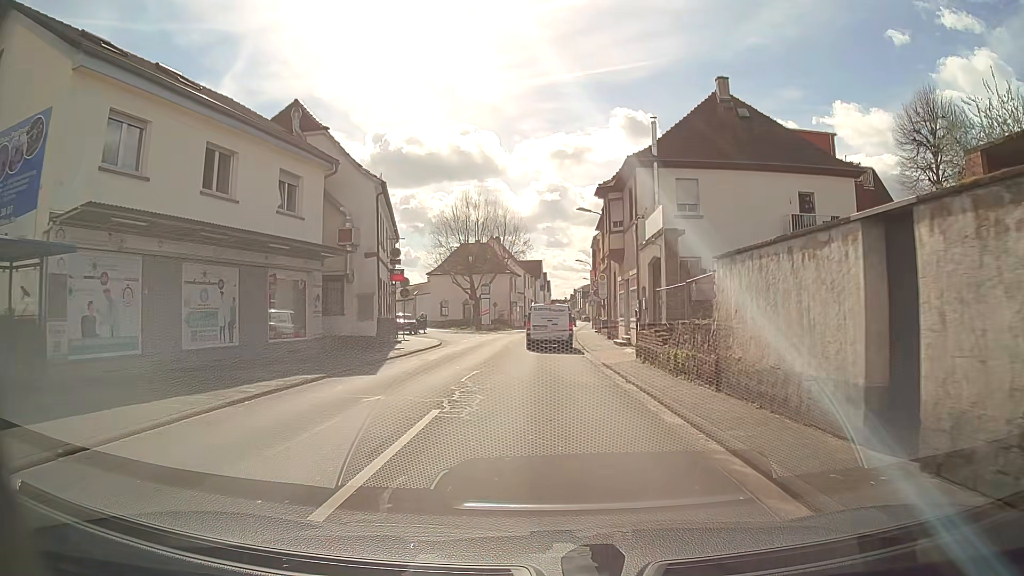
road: tertiary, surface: asphalt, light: Day
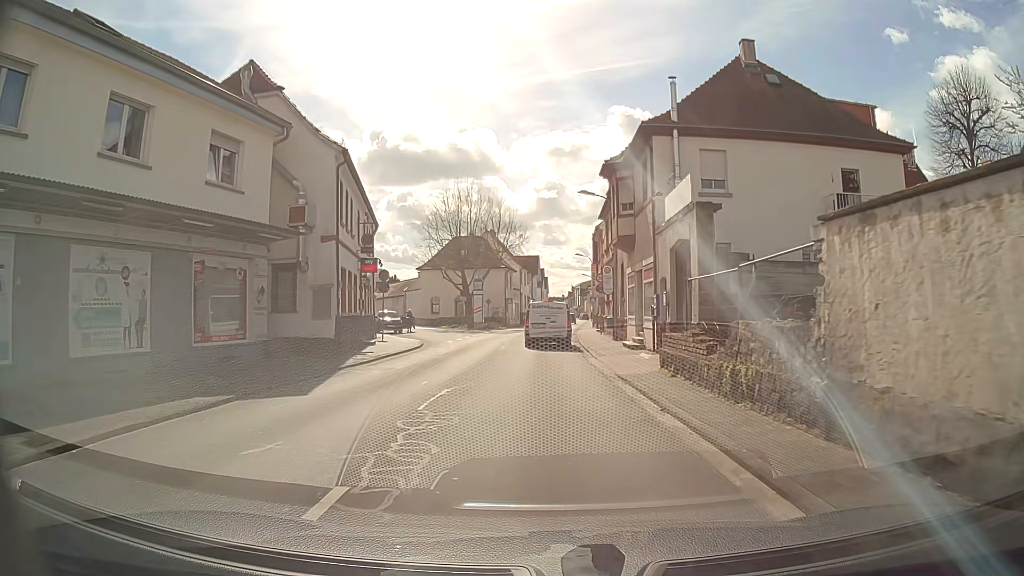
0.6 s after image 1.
(0.0, +4.5) m; 0°
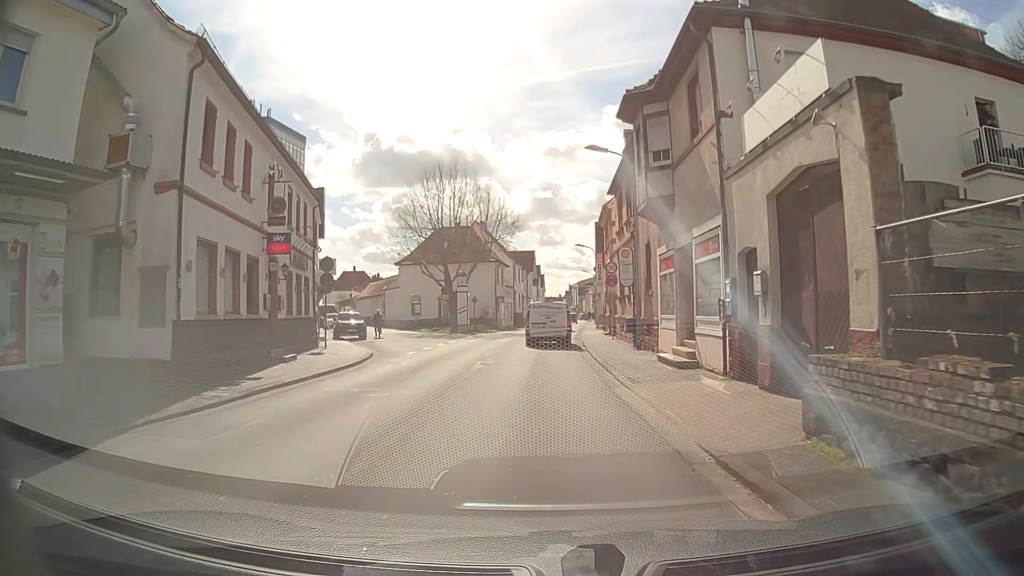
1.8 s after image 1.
(0.0, +8.8) m; 0°
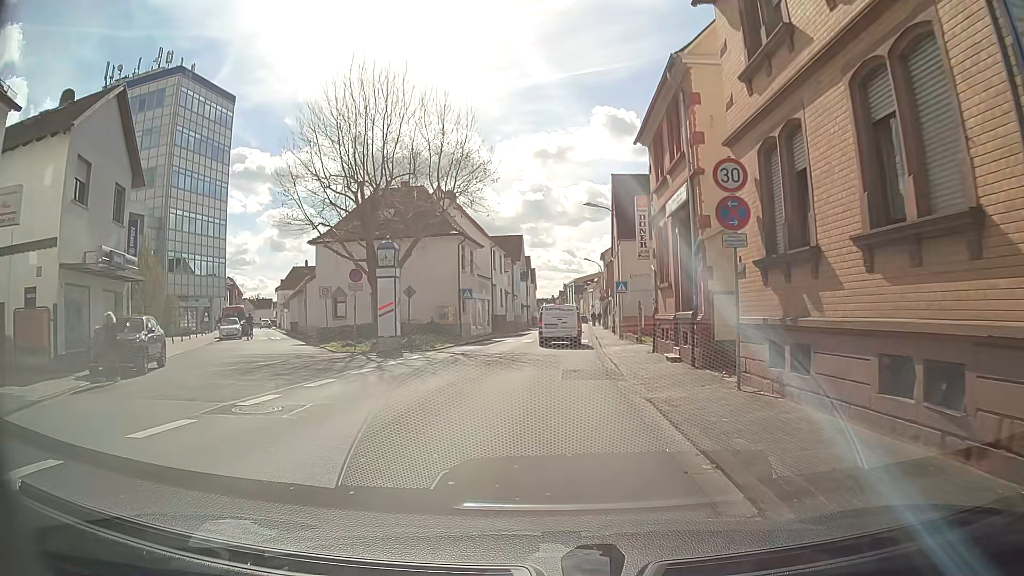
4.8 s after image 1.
(+0.1, +22.1) m; 0°
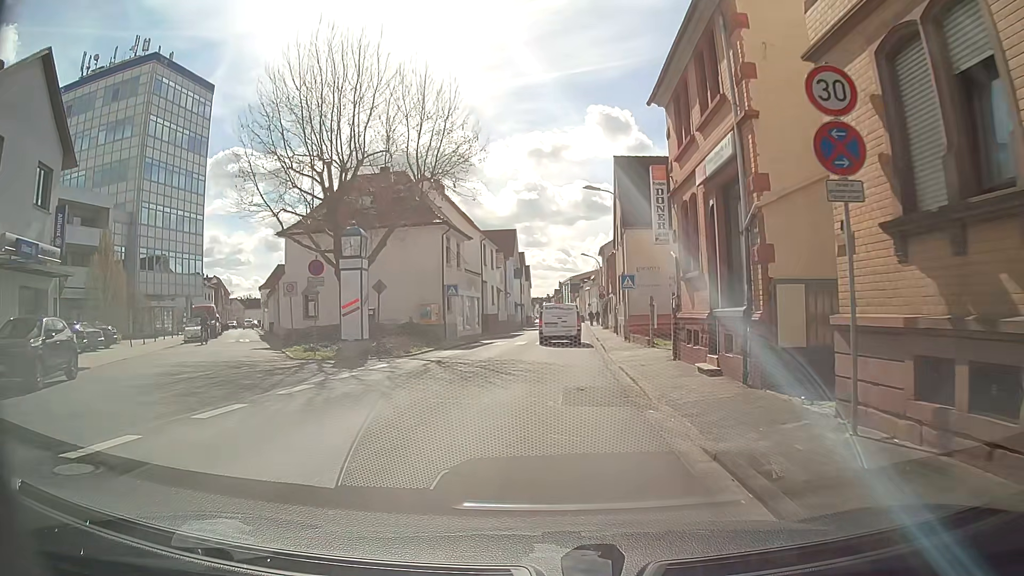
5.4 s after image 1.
(0.0, +4.4) m; 0°
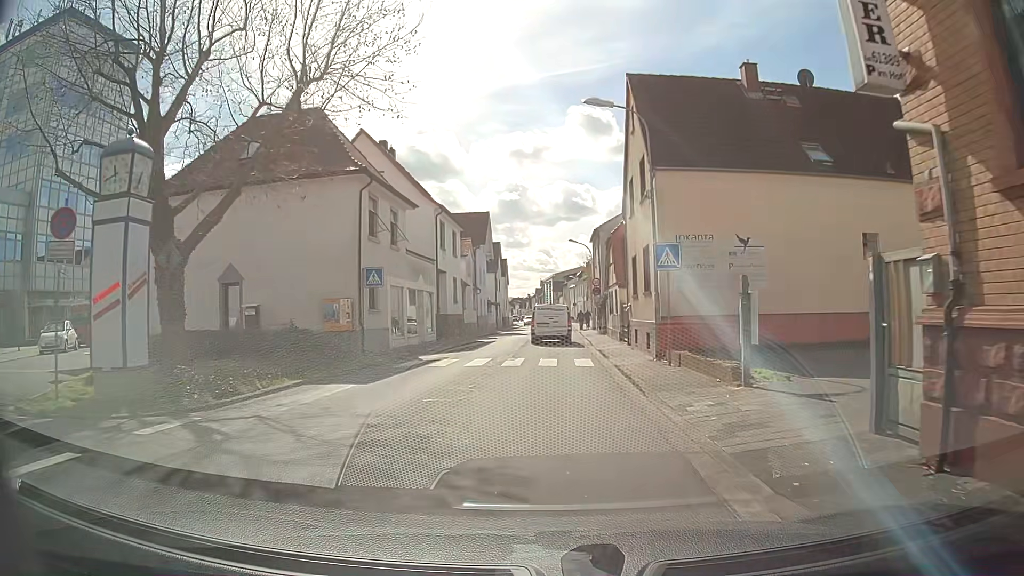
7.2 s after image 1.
(+0.3, +13.1) m; +2°
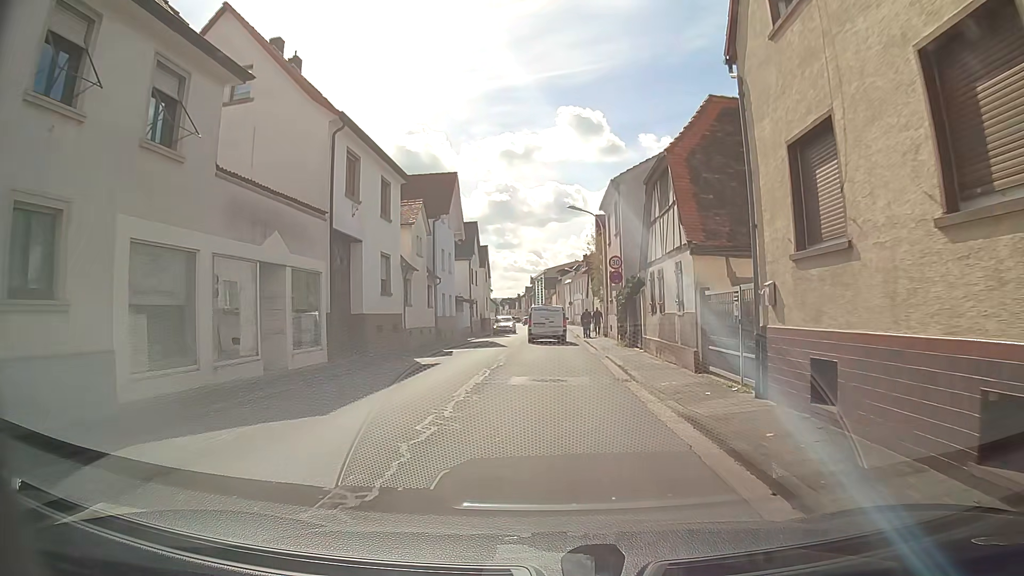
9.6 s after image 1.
(+0.3, +17.2) m; +2°
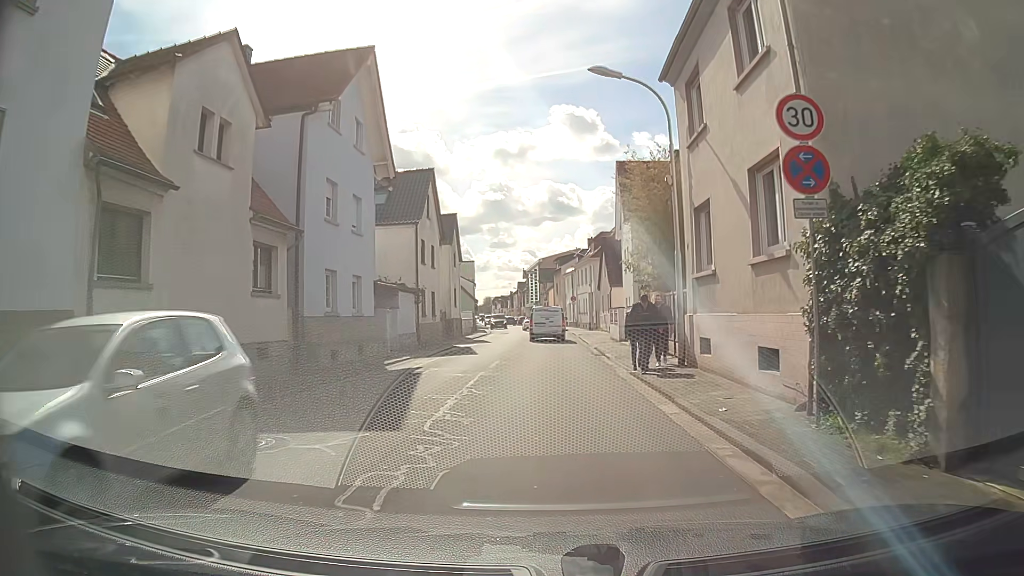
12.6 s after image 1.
(-0.4, +21.5) m; -1°
